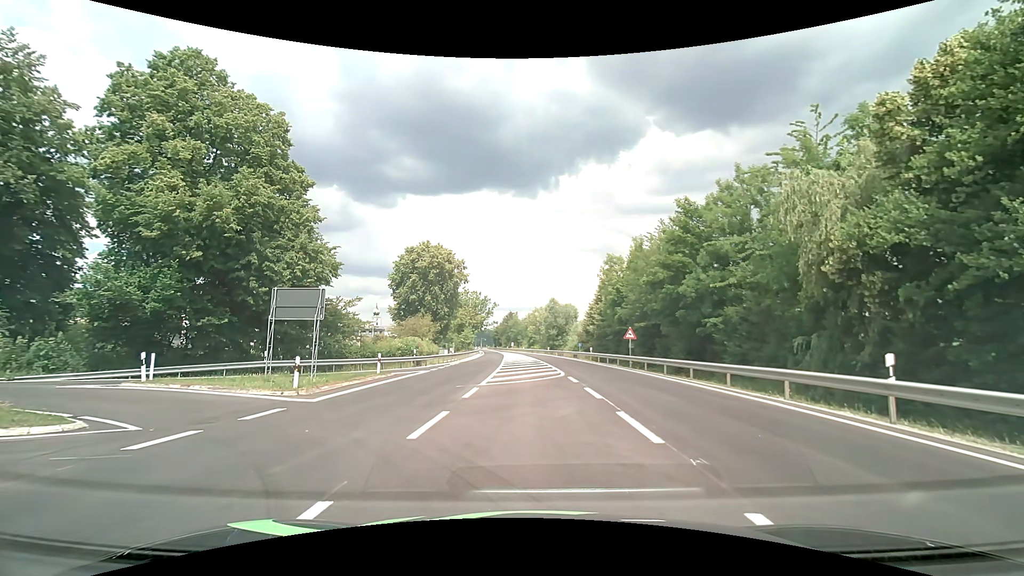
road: primary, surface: asphalt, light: Day
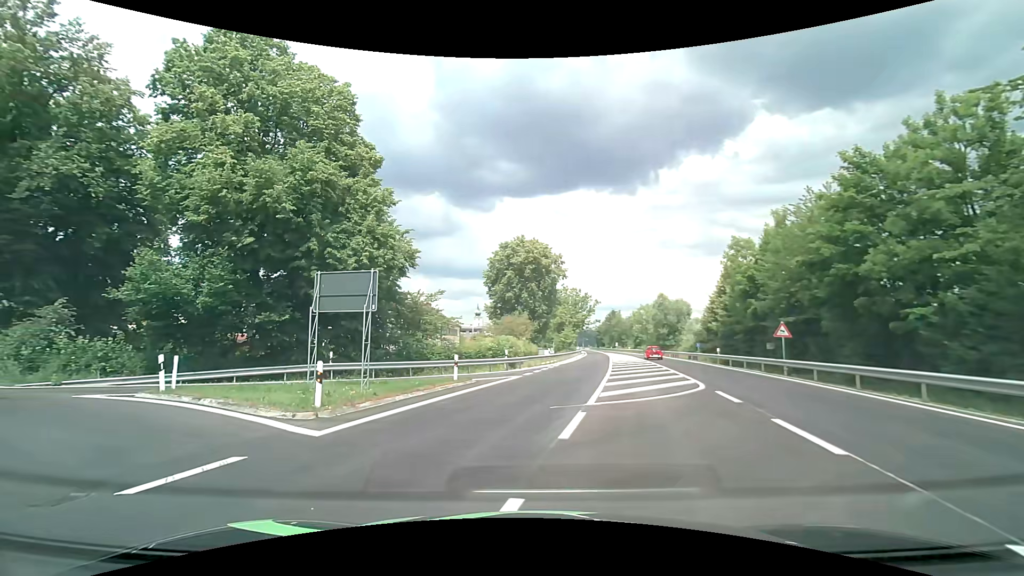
(-0.4, +6.3) m; -12°
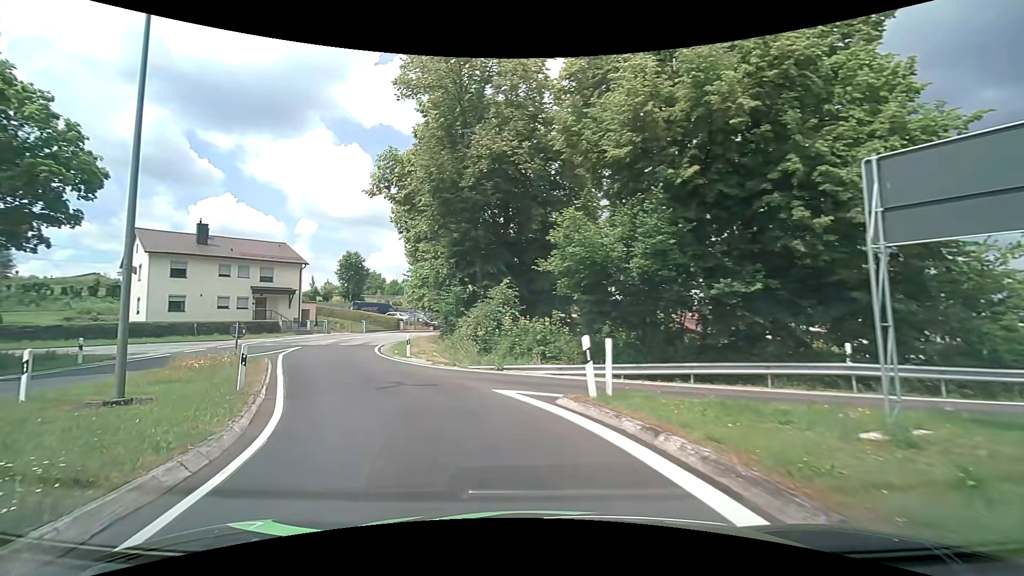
(-3.9, +8.7) m; -45°
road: unclassified
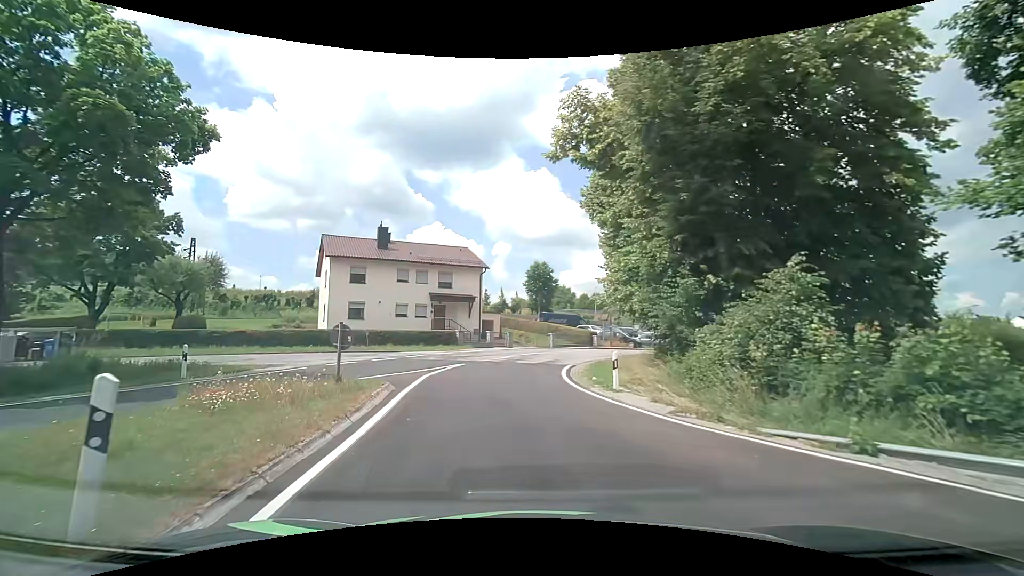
(-2.1, +9.4) m; -21°
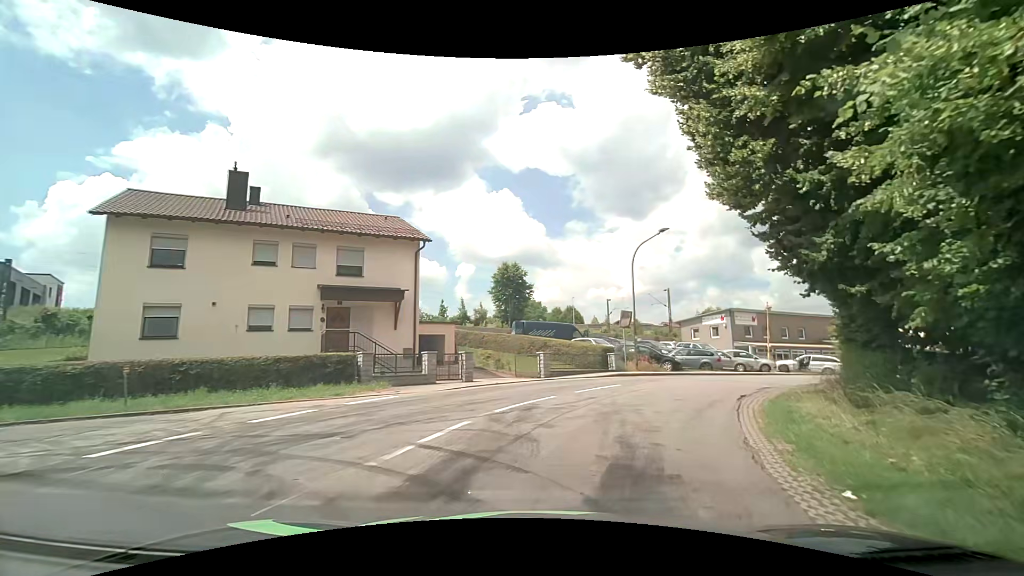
(-1.1, +18.1) m; +1°
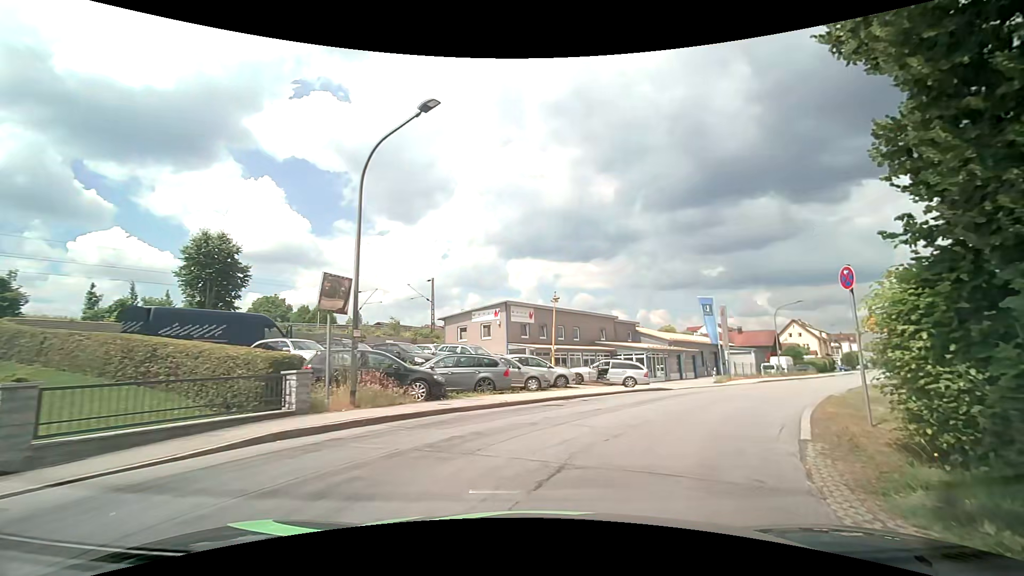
(+3.2, +14.5) m; +26°
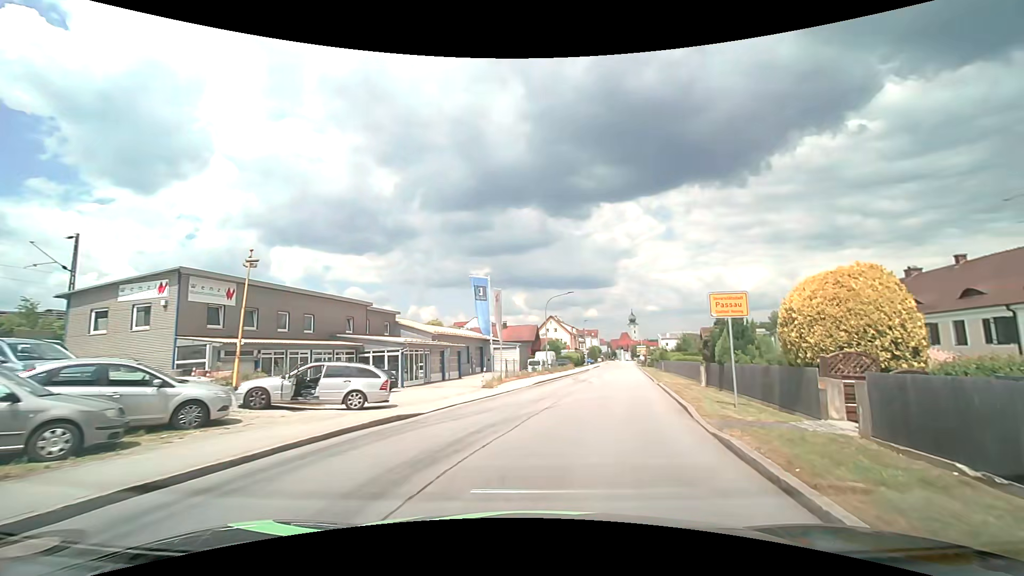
(+2.5, +10.7) m; +27°
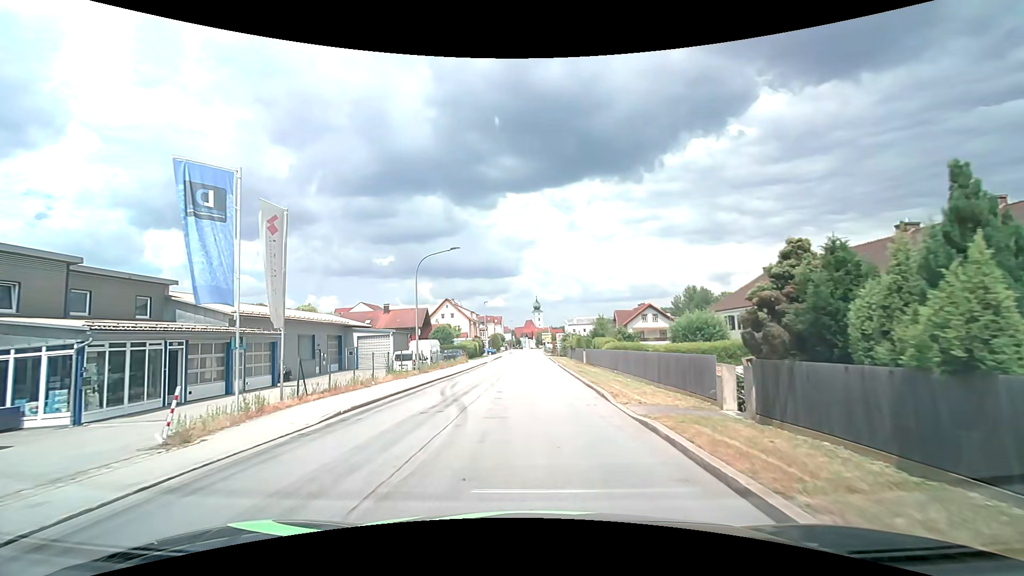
(+2.3, +16.5) m; +11°
(0, +10) (0, +20) (0, +30) (0, +40) (0, +50) (+1, +60) (+1, +70) (+1, +80) (+1, +90) (+1, +100) m
